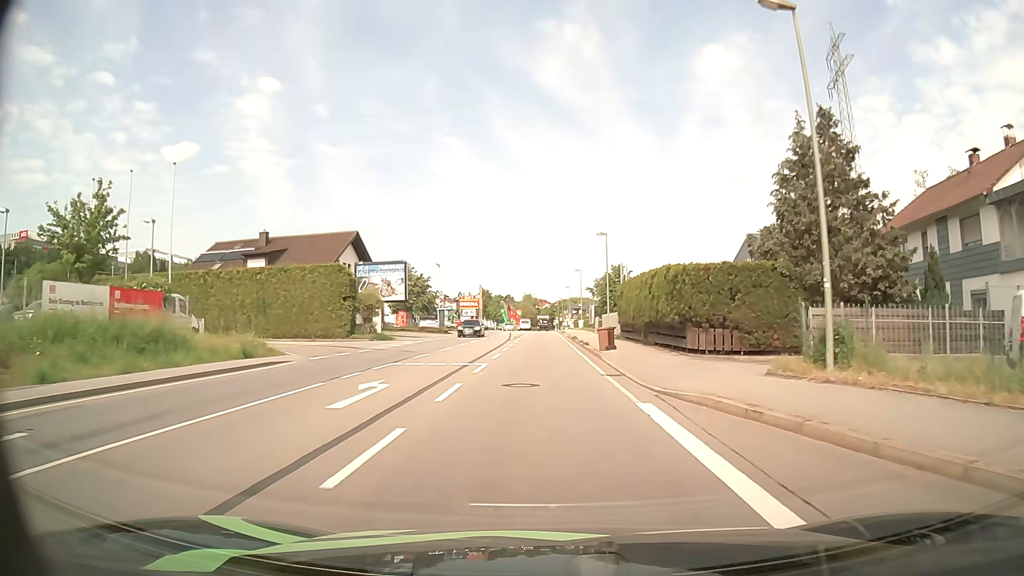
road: primary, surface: asphalt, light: Day
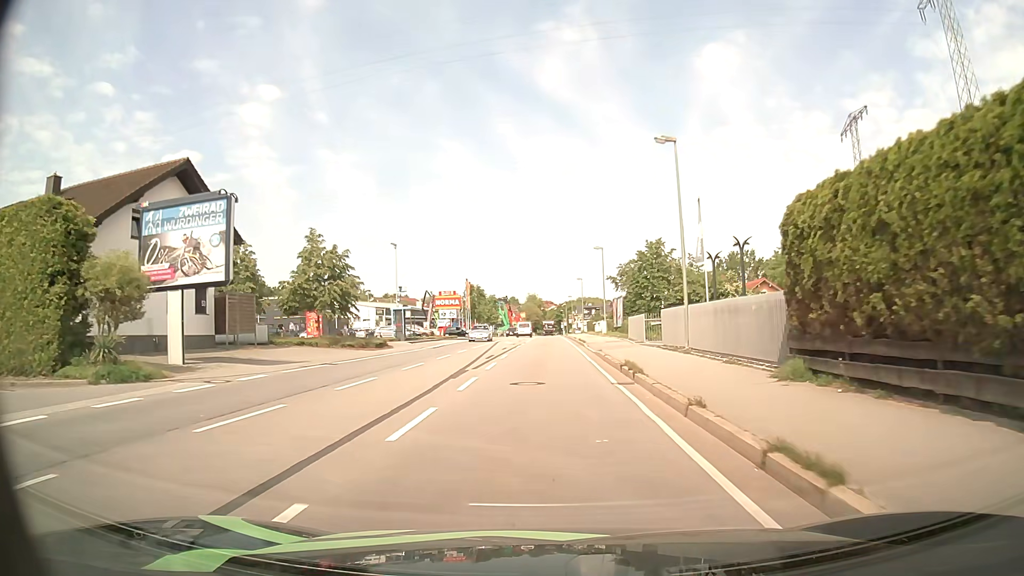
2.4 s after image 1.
(-0.2, +28.1) m; -1°
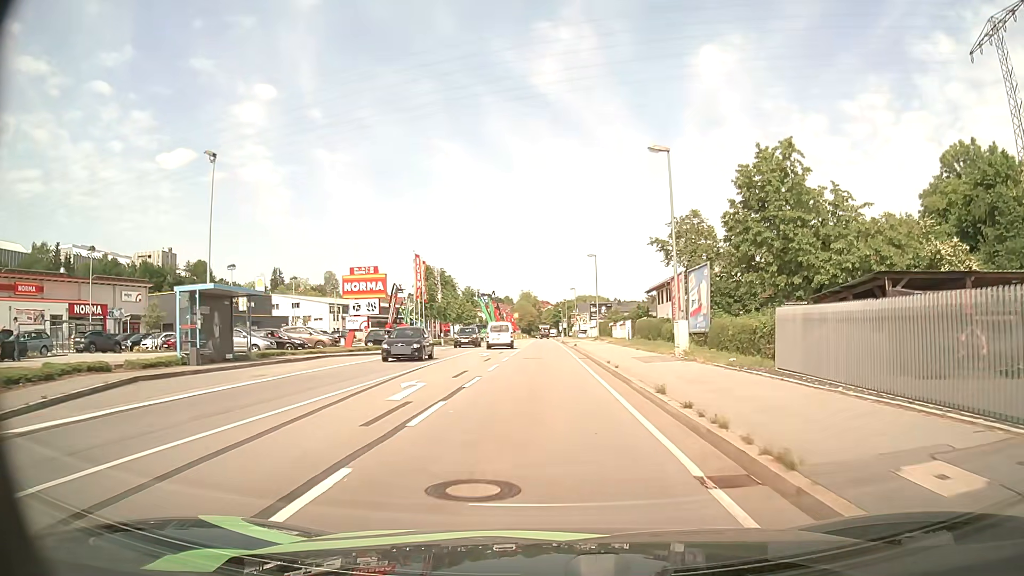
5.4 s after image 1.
(+0.1, +34.7) m; 0°
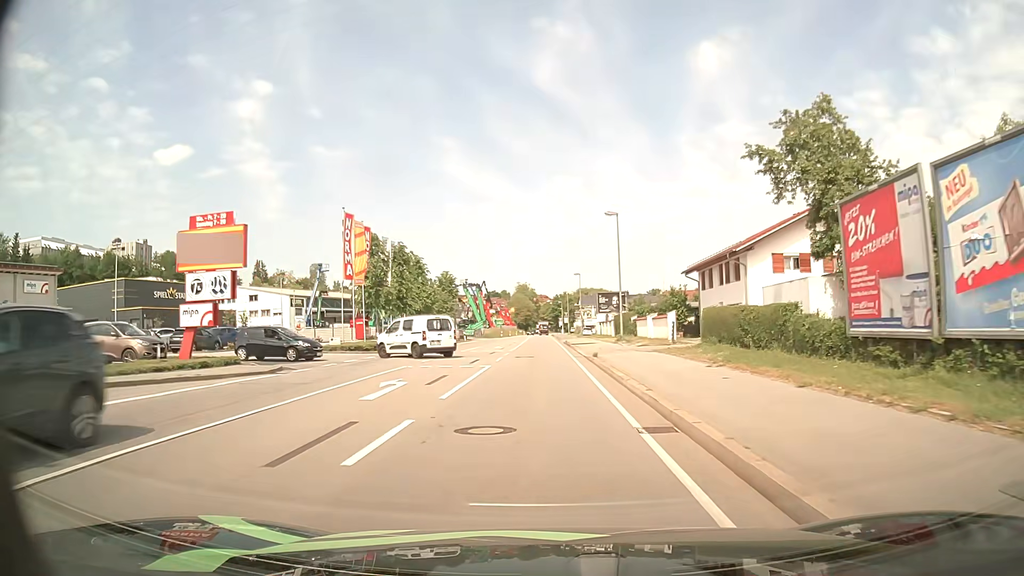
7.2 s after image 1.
(+0.1, +21.1) m; 0°
